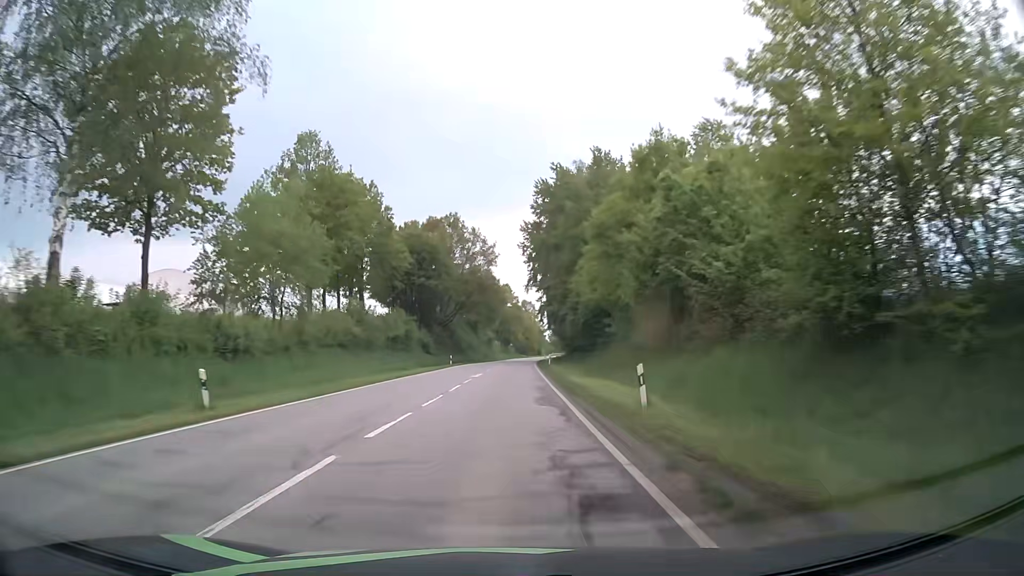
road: secondary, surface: asphalt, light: Day
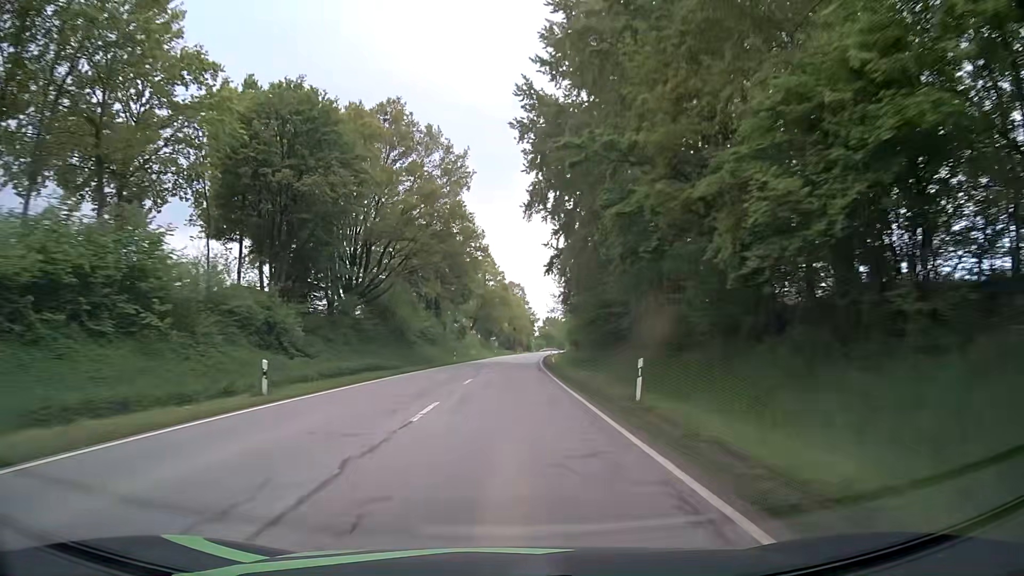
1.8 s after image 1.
(+0.4, +47.8) m; +1°
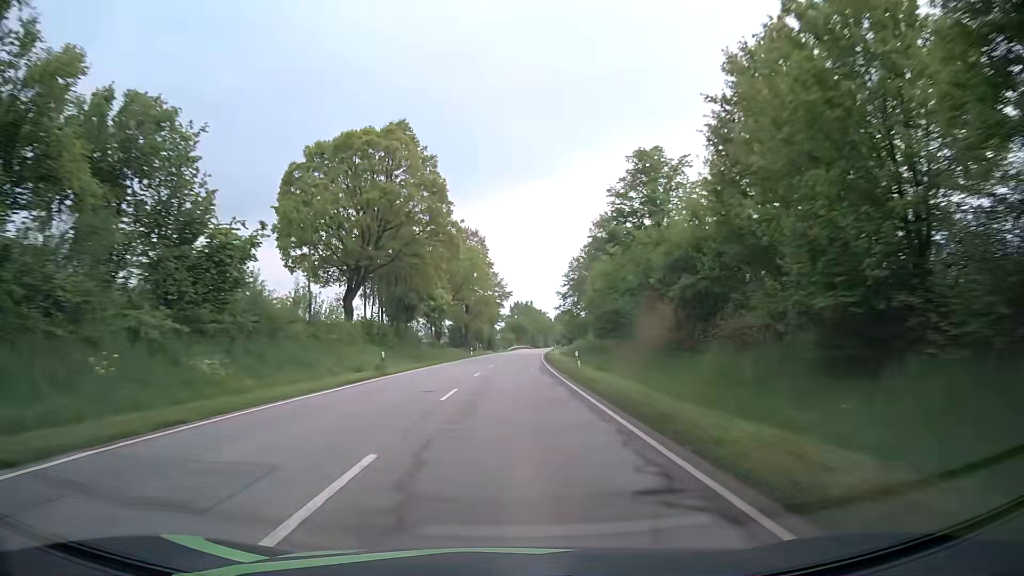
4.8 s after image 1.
(+2.0, +81.2) m; +3°
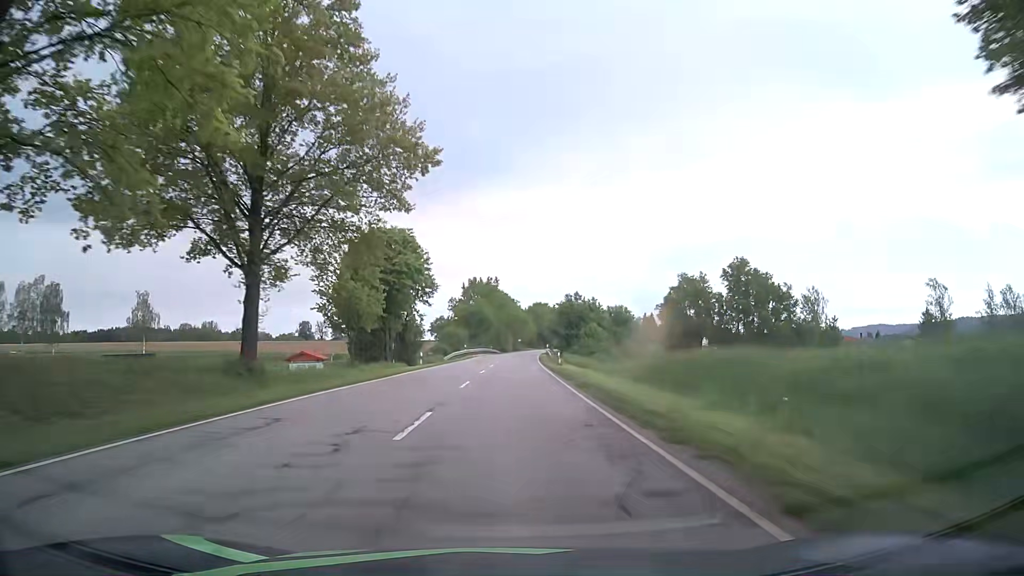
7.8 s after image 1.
(+2.7, +79.0) m; +3°
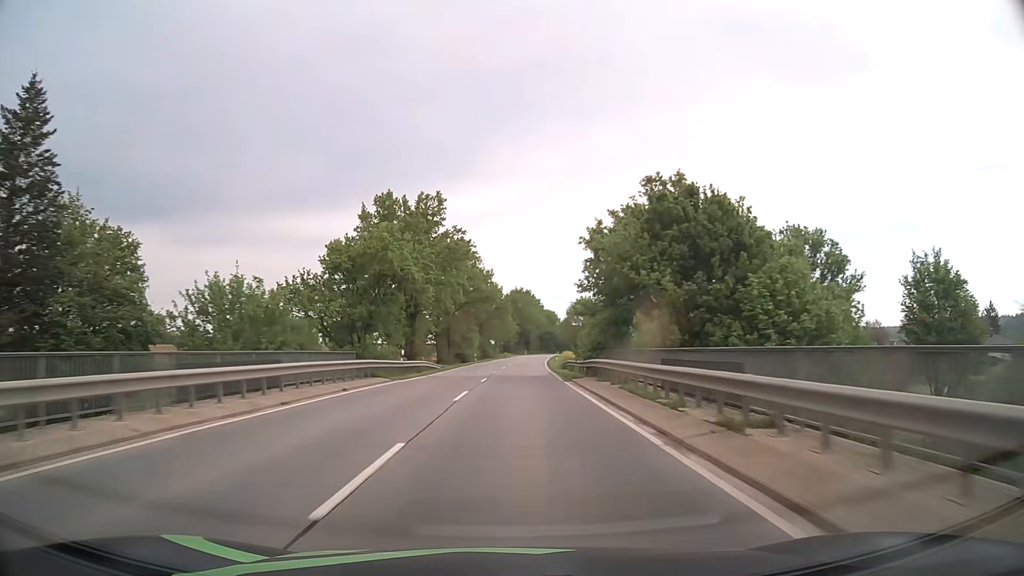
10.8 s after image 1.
(+2.2, +77.3) m; +3°
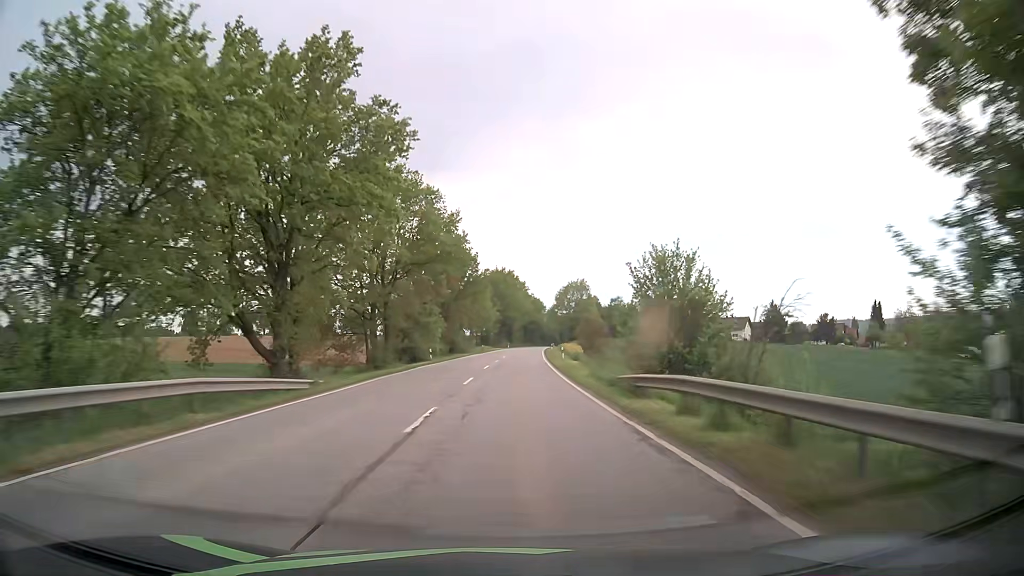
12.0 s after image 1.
(+0.4, +30.9) m; +1°
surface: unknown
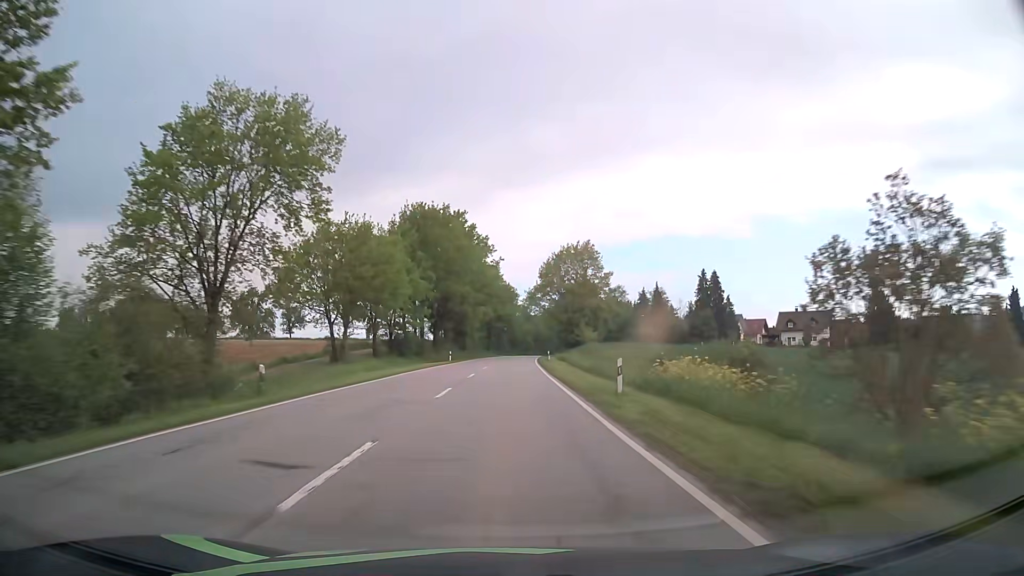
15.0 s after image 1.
(+3.1, +77.3) m; +4°
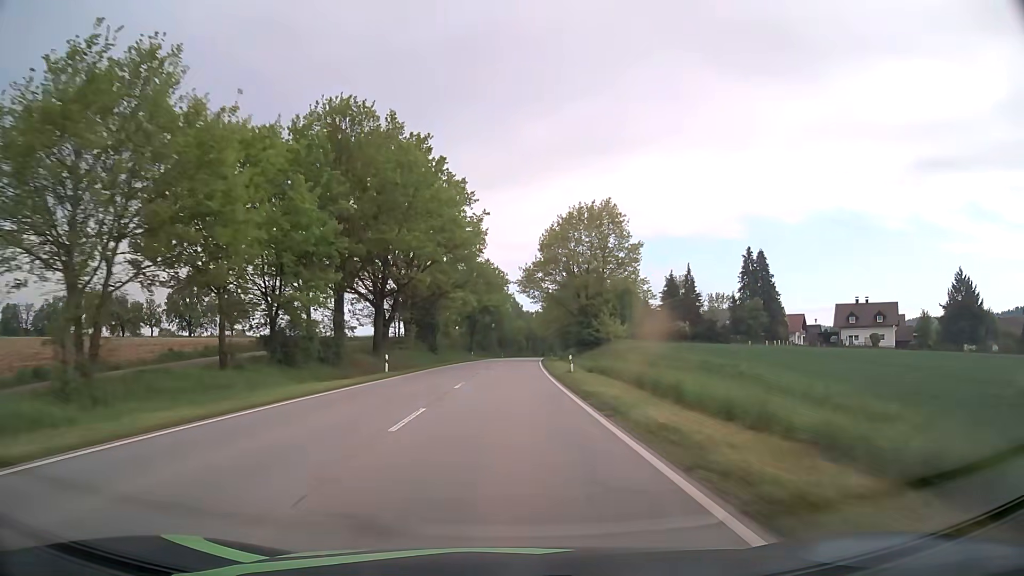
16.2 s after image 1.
(+0.2, +31.0) m; +1°
